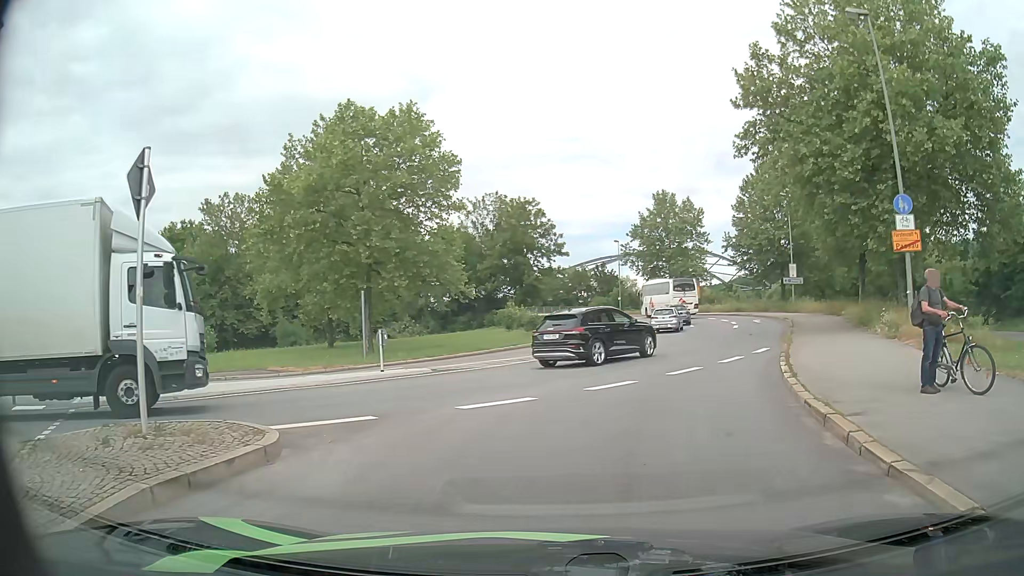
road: primary_link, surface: asphalt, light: Day
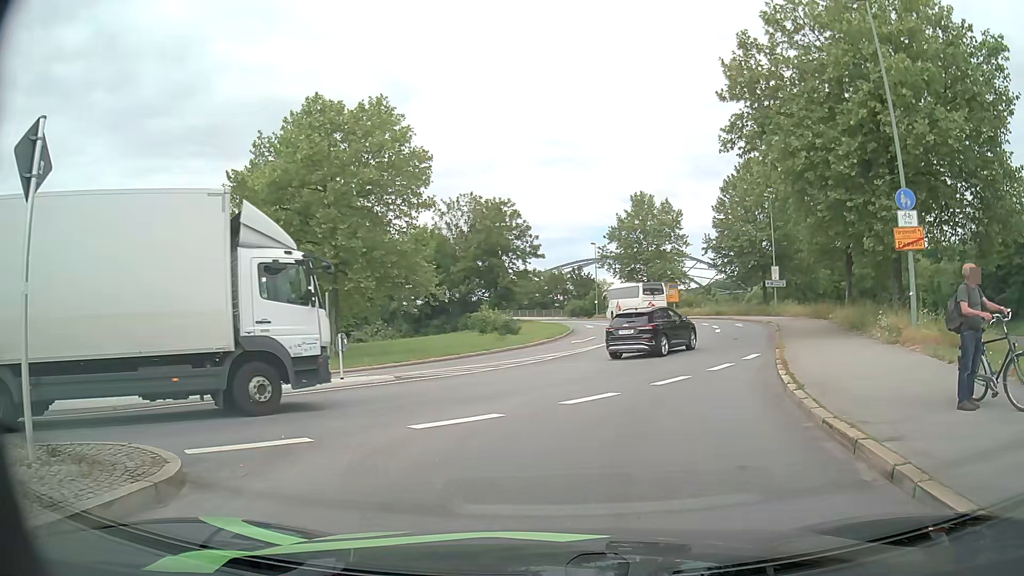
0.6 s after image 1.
(0.0, +1.6) m; +2°
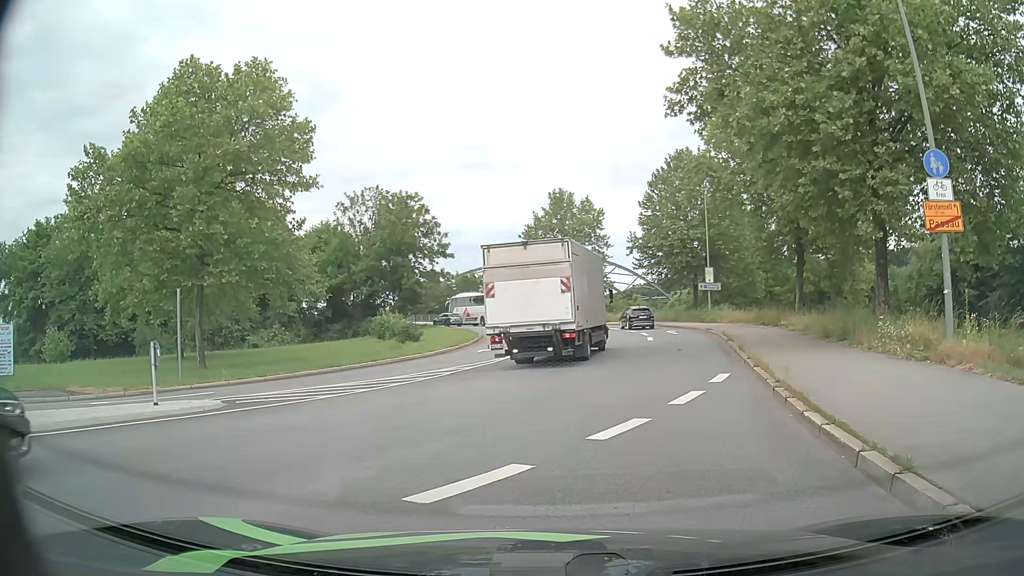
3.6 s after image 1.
(+0.3, +5.5) m; +6°
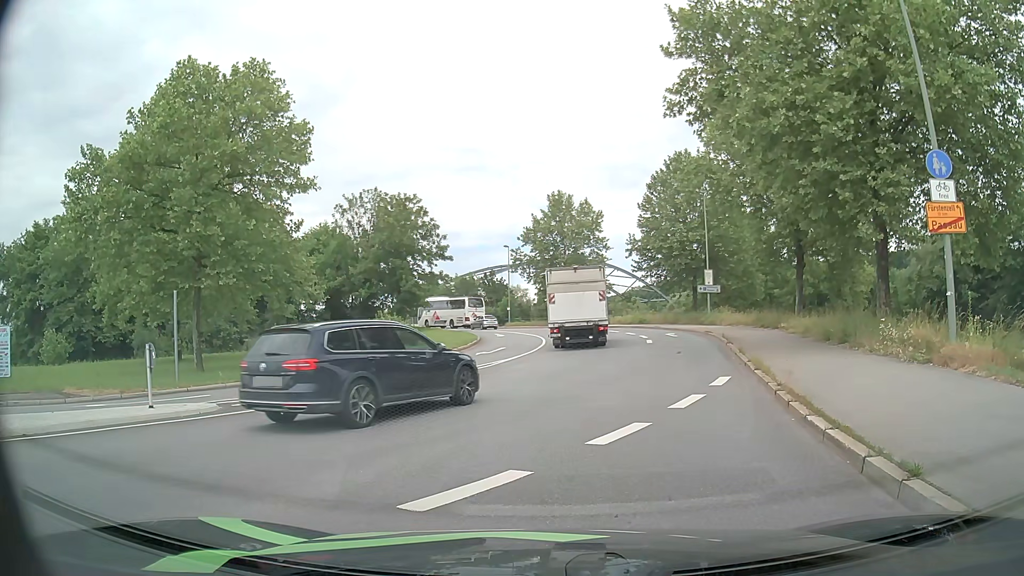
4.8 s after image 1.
(0.0, +0.2) m; 0°
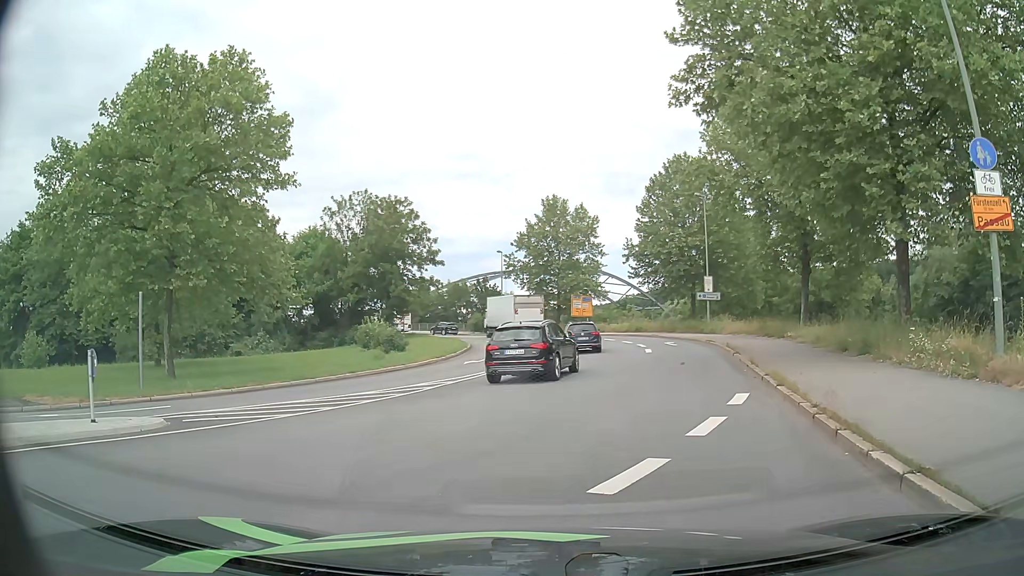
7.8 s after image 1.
(0.0, +1.9) m; +1°
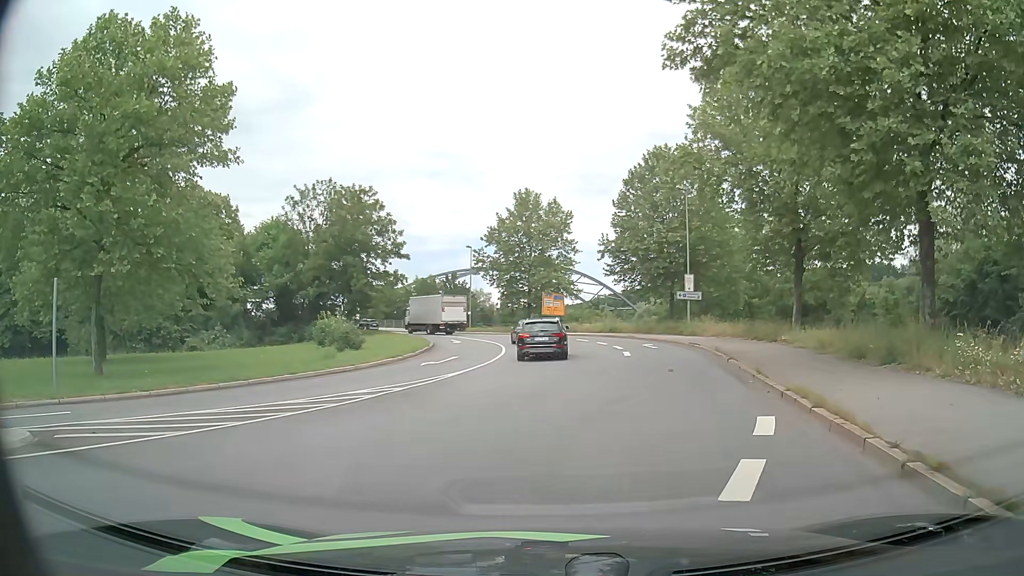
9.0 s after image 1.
(+0.1, +3.3) m; +2°
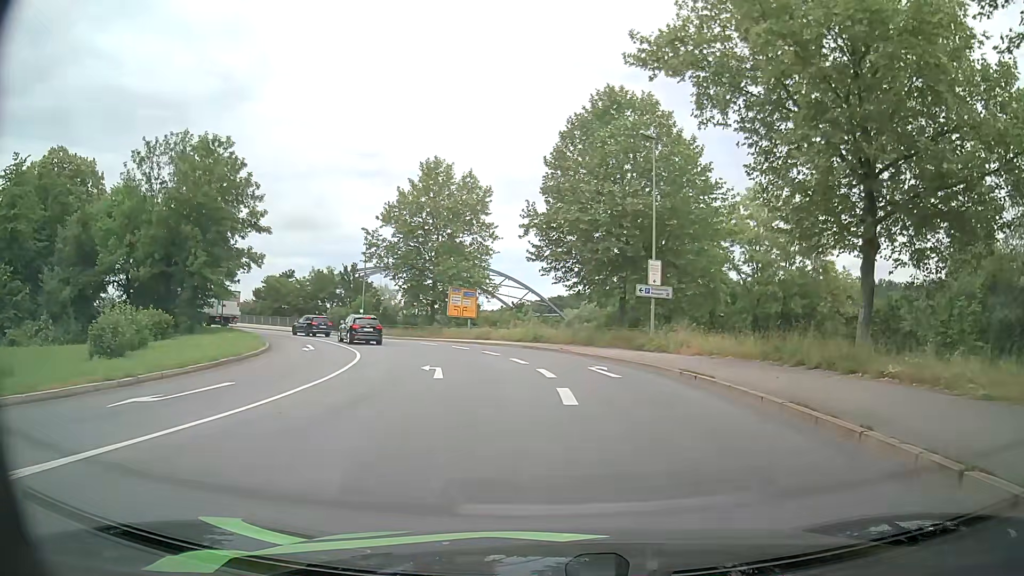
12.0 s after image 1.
(+1.4, +15.9) m; +6°
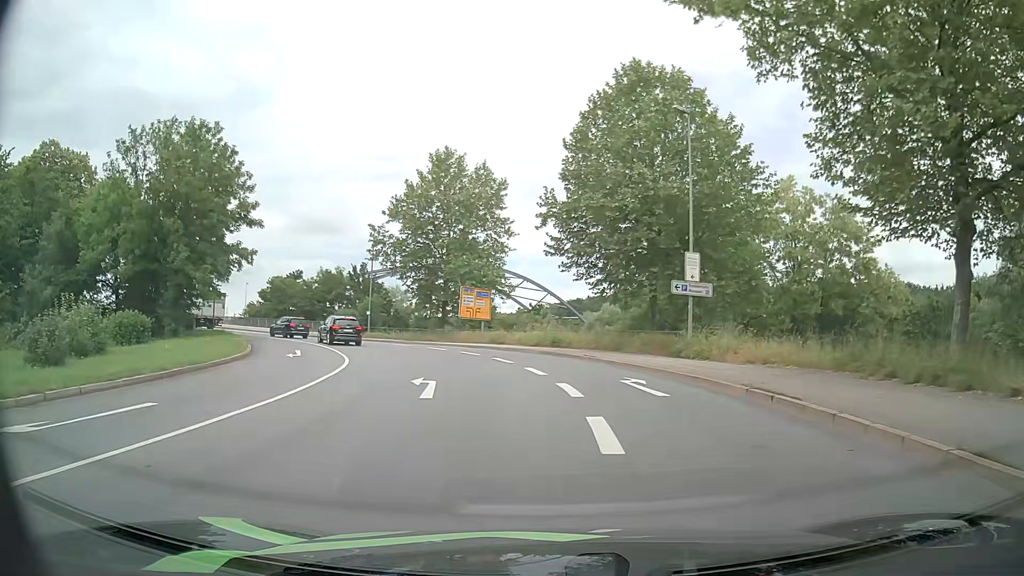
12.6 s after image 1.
(0.0, +4.3) m; -2°
